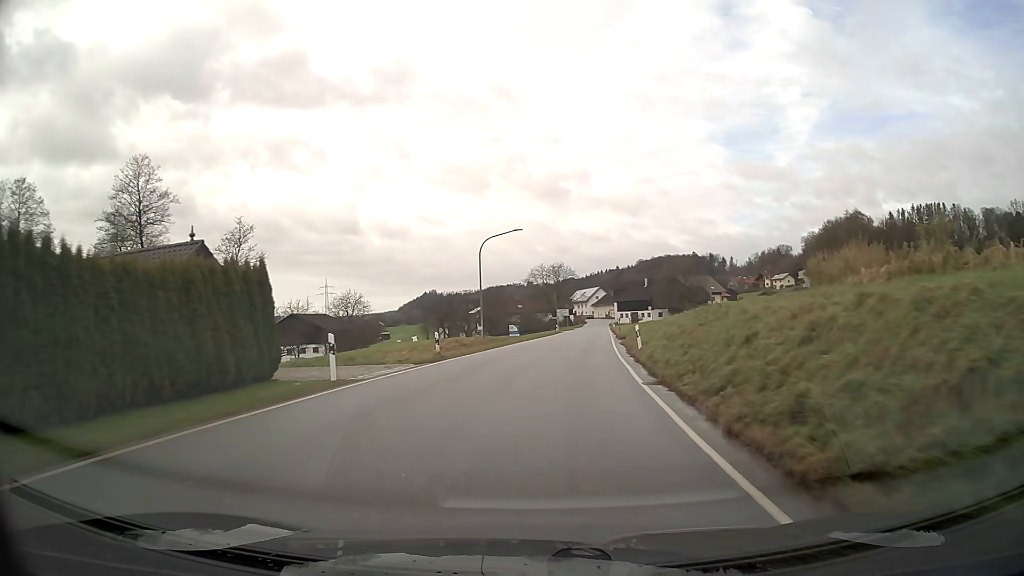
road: secondary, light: Day
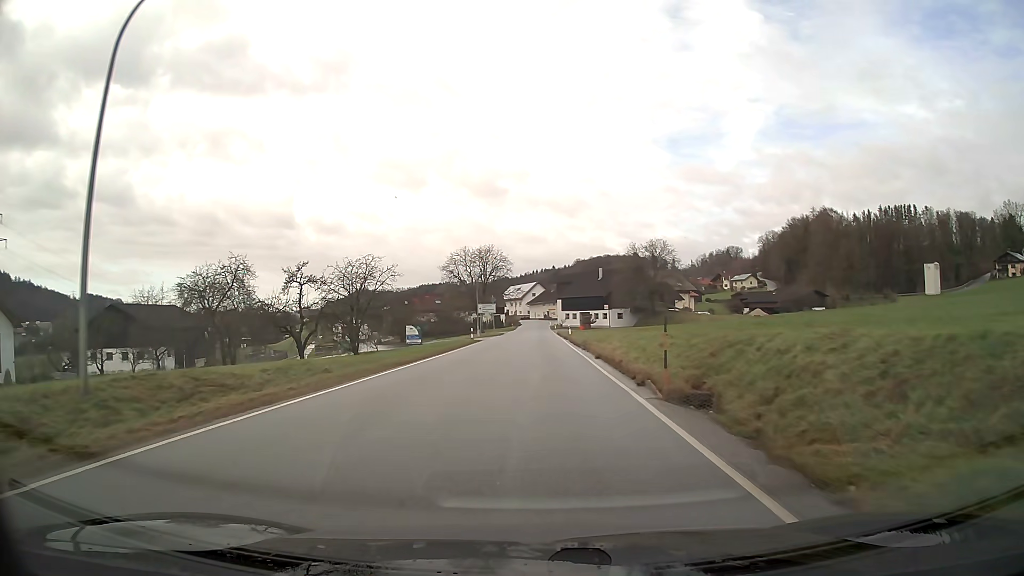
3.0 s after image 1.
(+2.2, +36.6) m; +5°
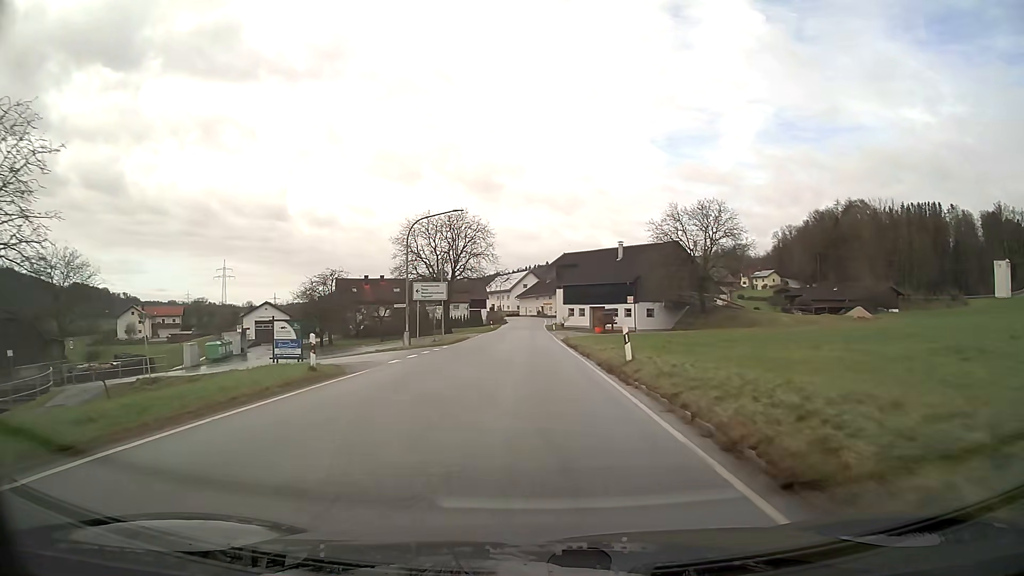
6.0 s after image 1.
(+0.3, +36.2) m; 0°
